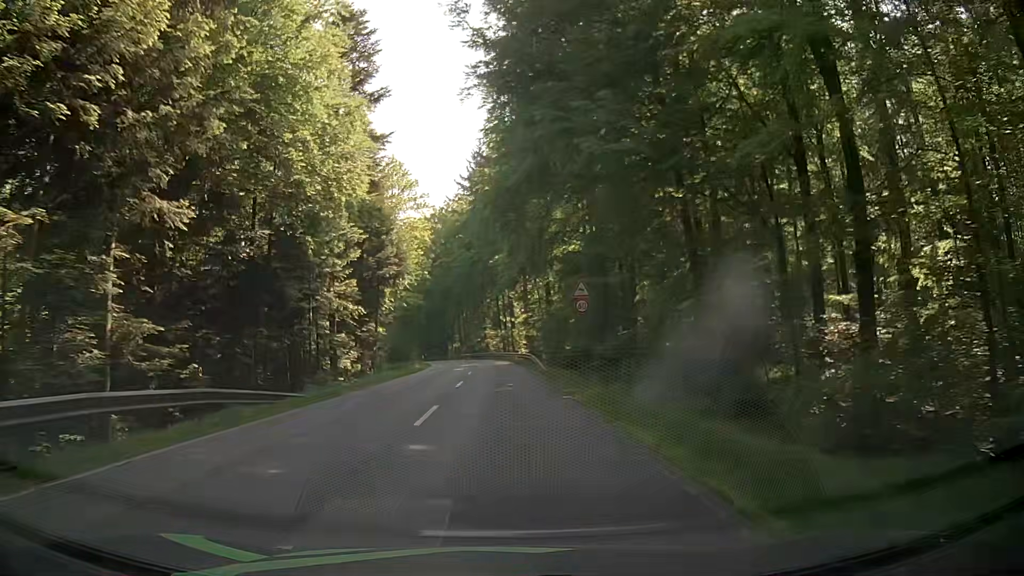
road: secondary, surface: asphalt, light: Day
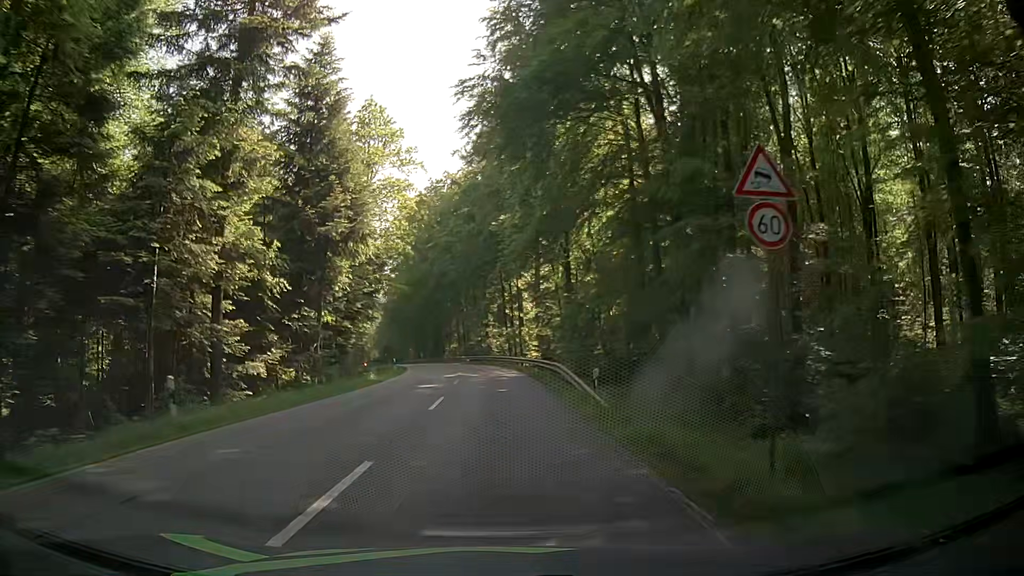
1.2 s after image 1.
(0.0, +18.8) m; 0°
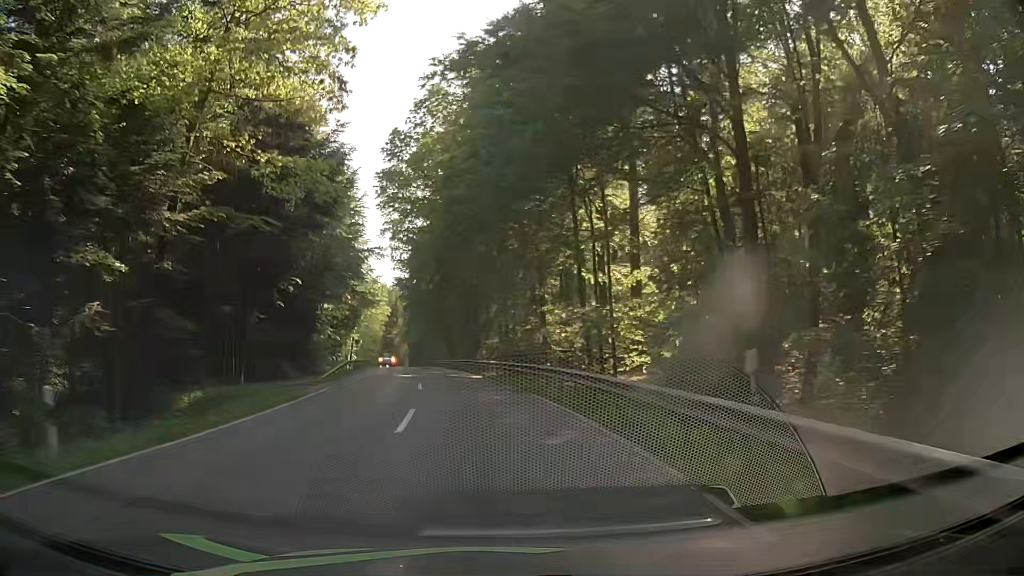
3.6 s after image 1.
(-1.0, +37.6) m; -4°
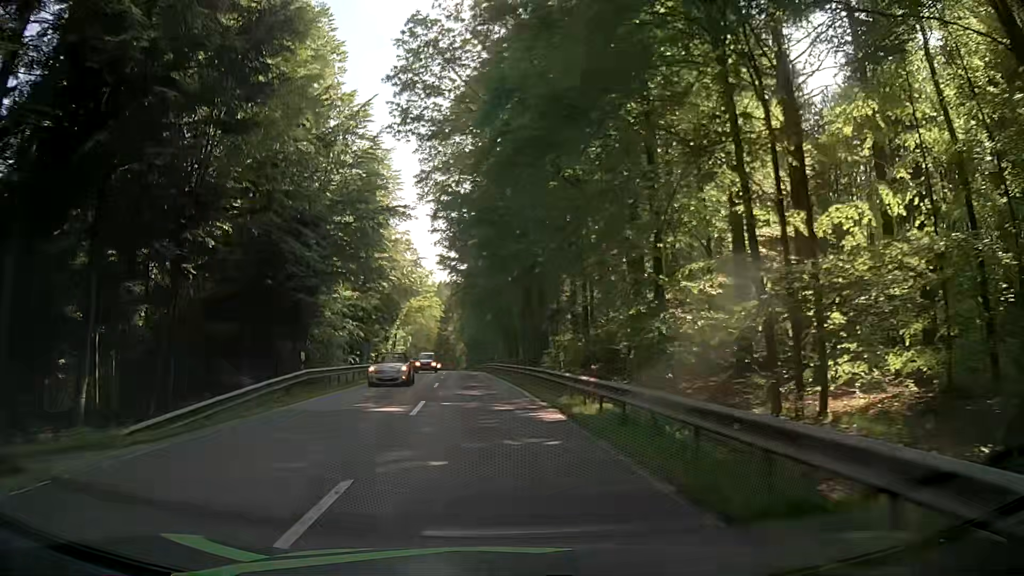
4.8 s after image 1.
(-0.9, +18.8) m; -5°
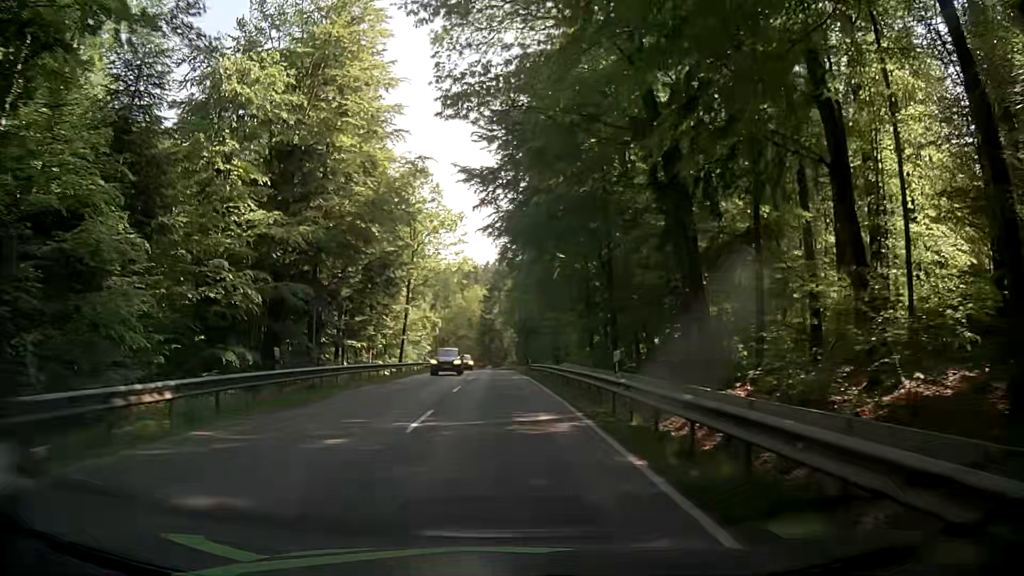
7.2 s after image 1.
(-2.5, +37.3) m; -6°
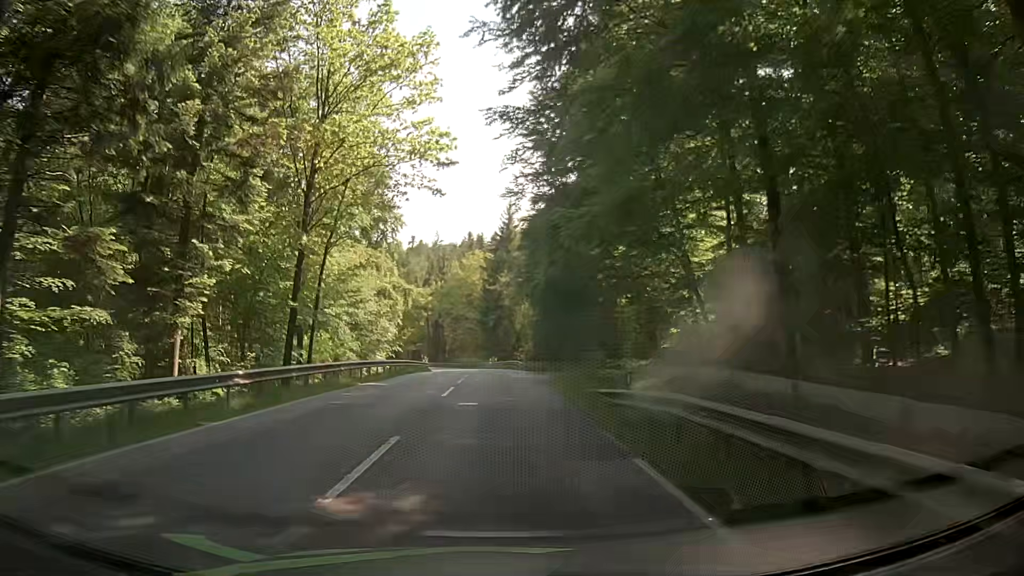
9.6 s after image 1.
(+0.2, +37.4) m; -1°
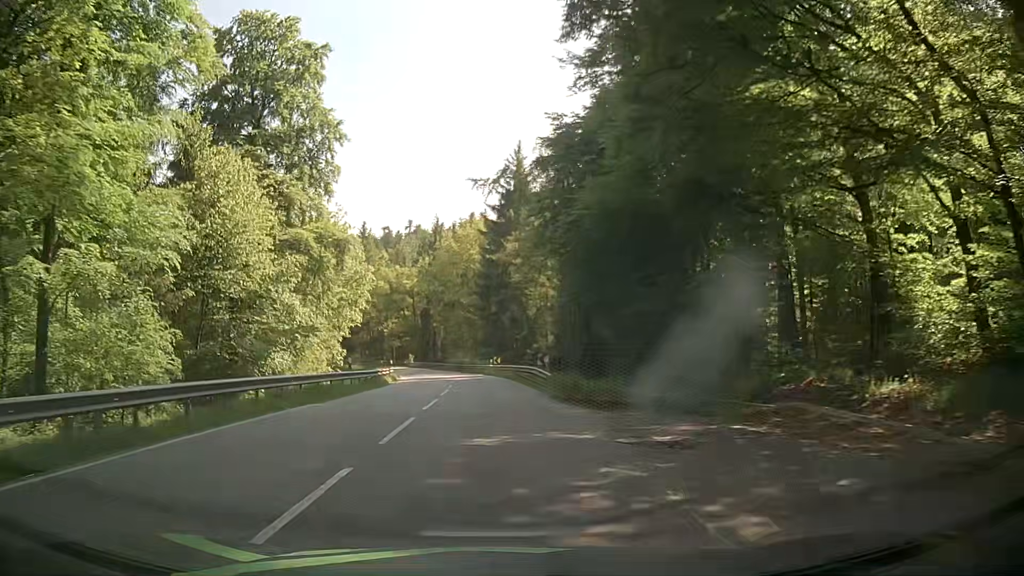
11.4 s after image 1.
(+0.5, +27.5) m; +1°
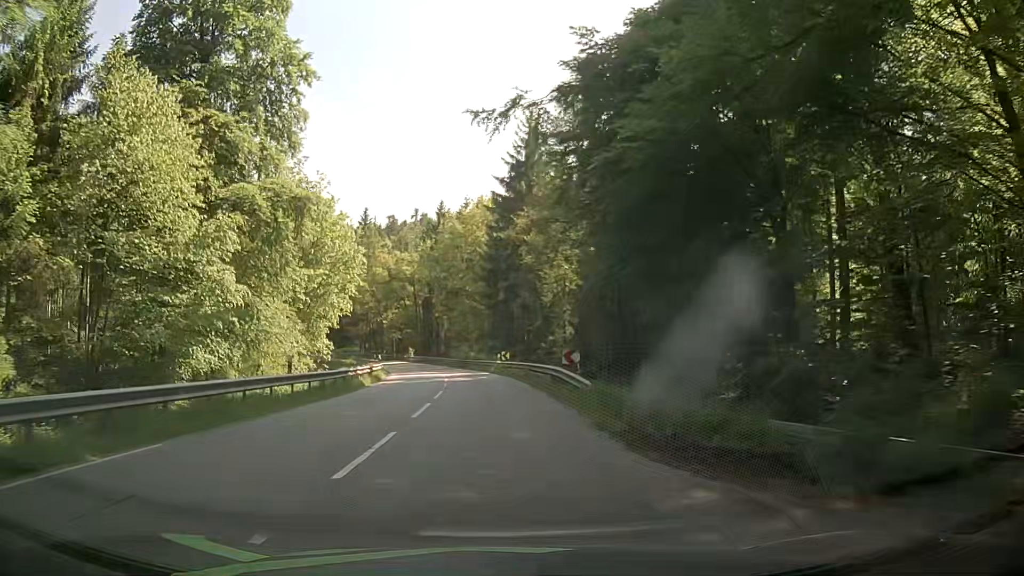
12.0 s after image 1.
(-0.1, +9.0) m; -2°
